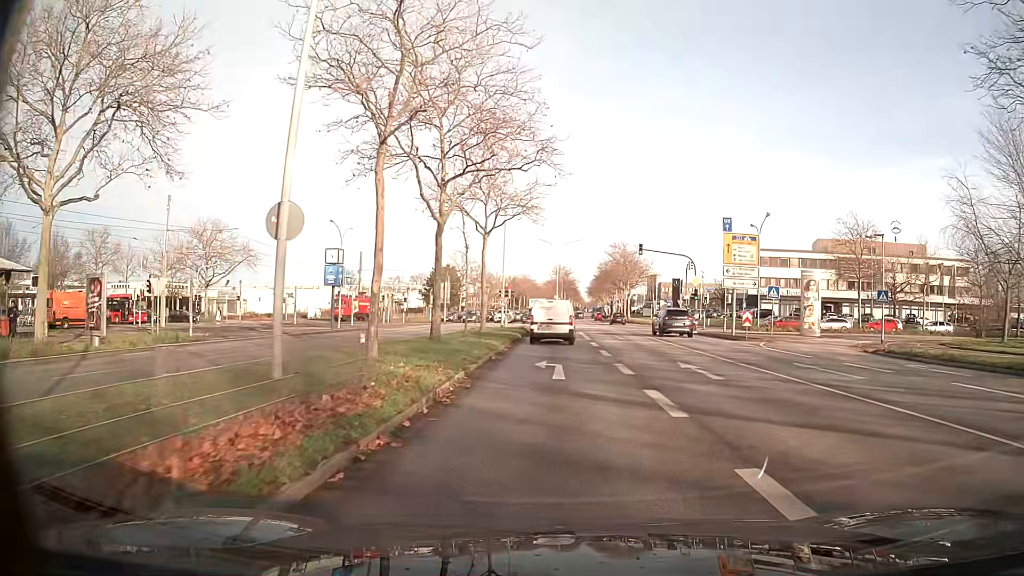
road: primary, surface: asphalt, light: Day
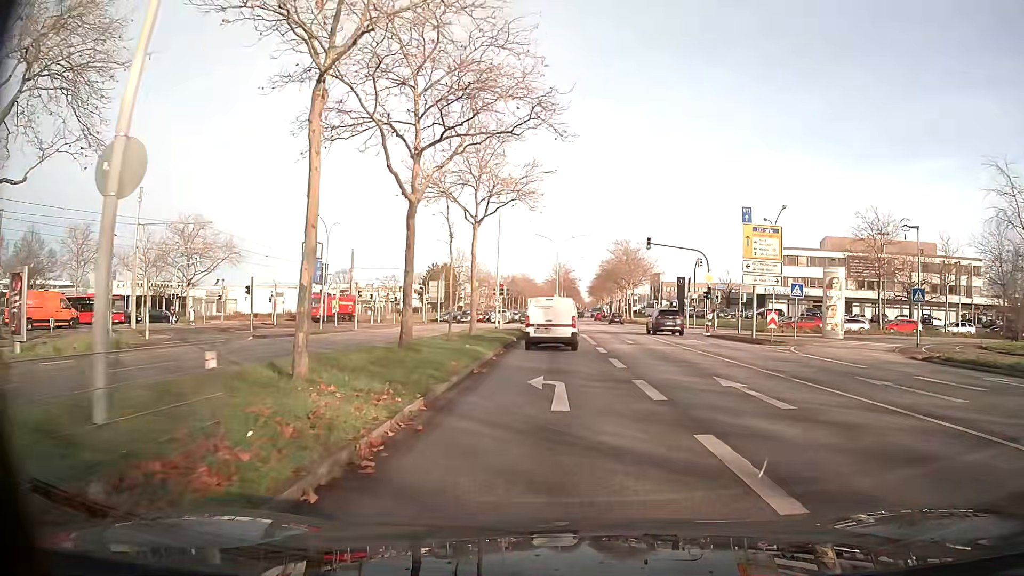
(0.0, +4.1) m; 0°
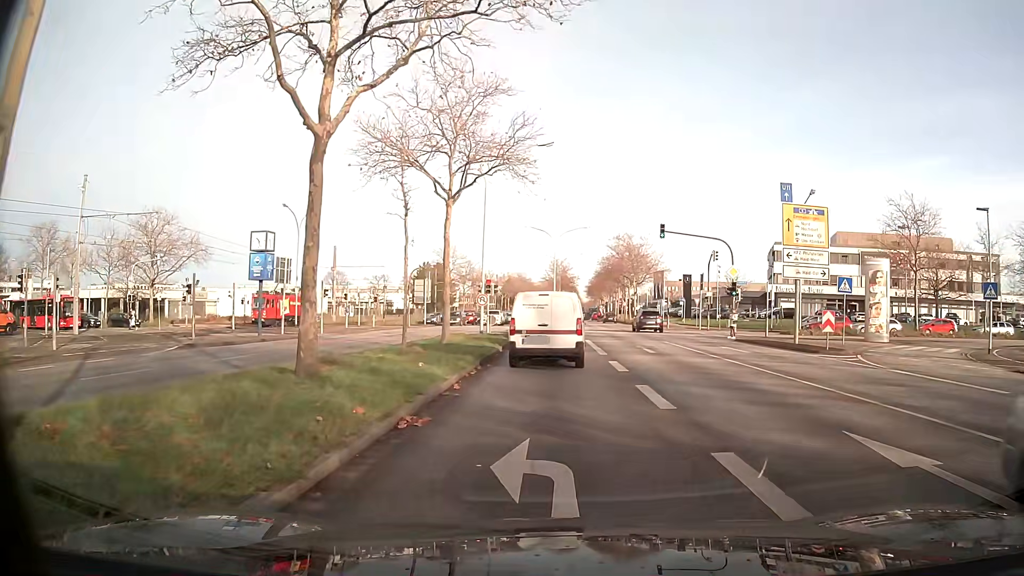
(0.0, +6.7) m; 0°
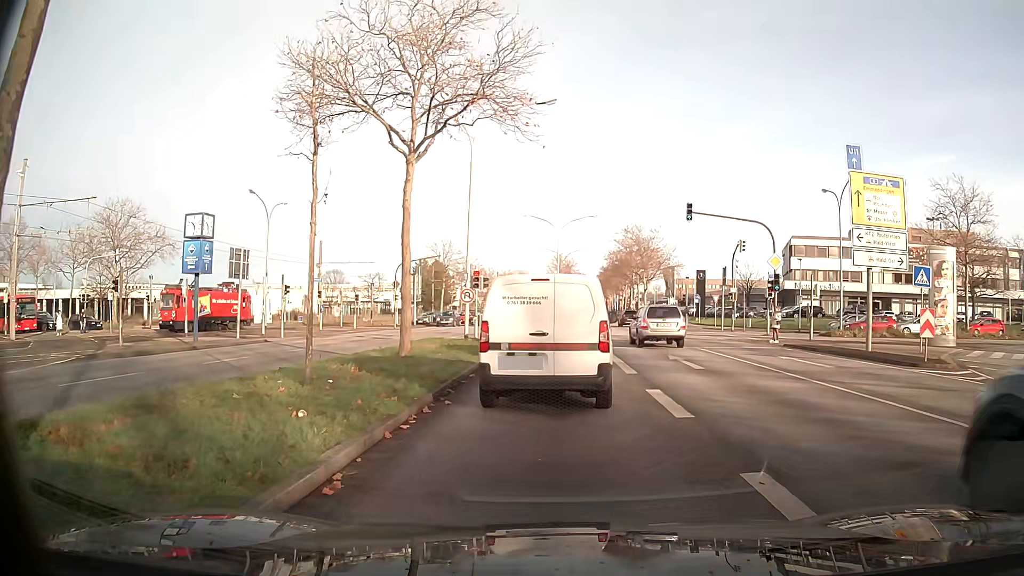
(0.0, +6.7) m; +1°
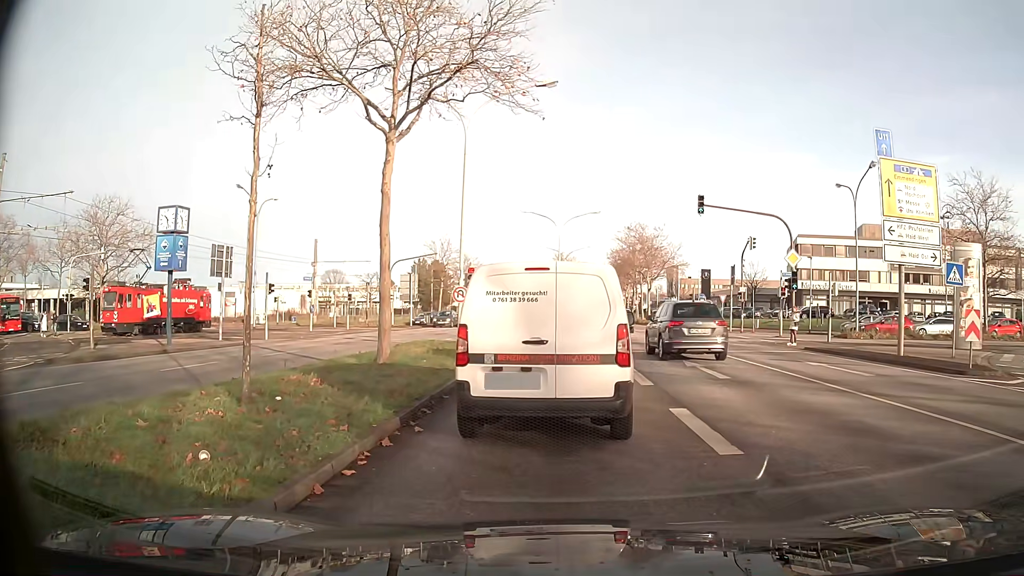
(0.0, +2.1) m; 0°
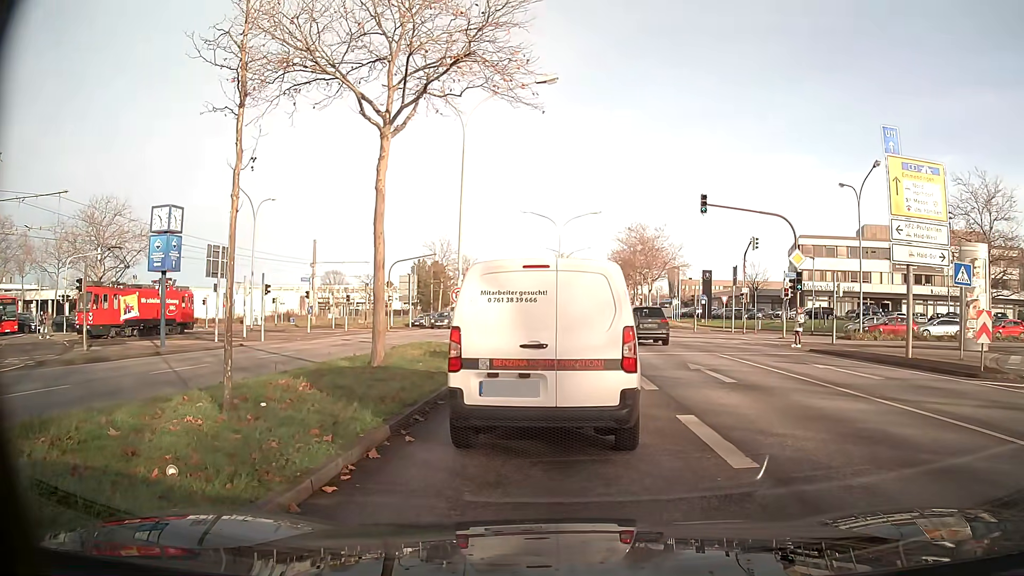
(0.0, +0.5) m; 0°
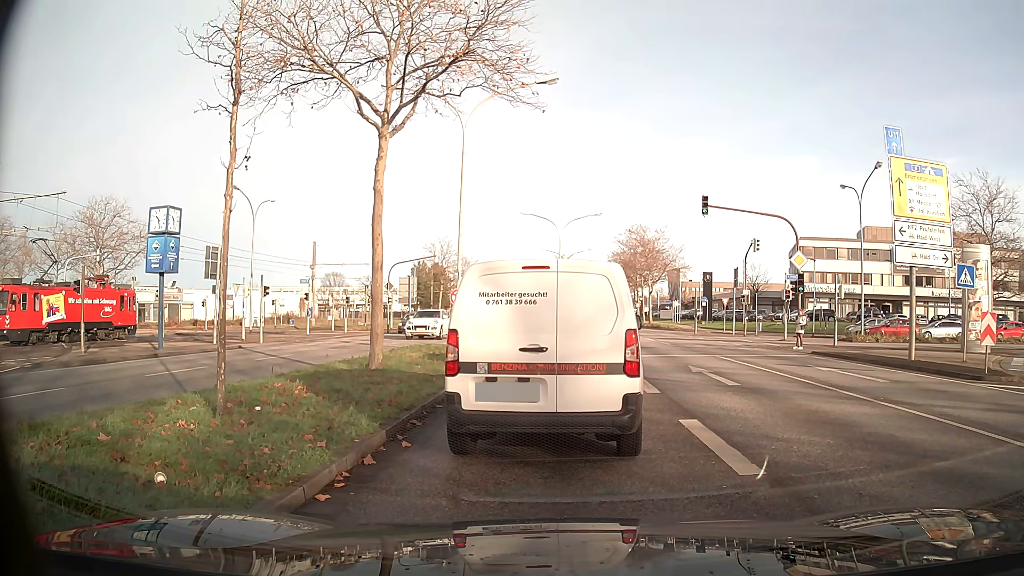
(0.0, +0.3) m; 0°
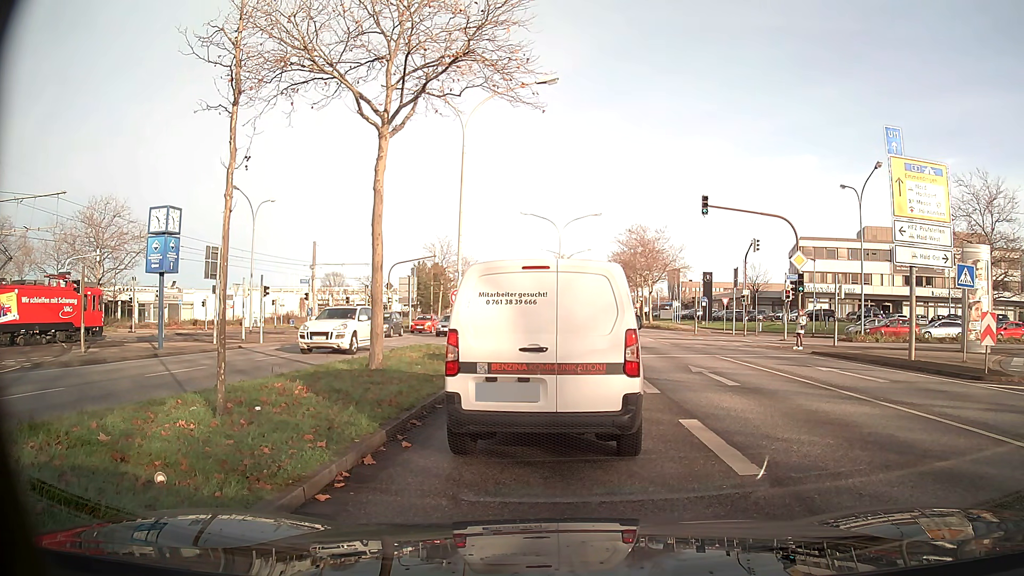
(0.0, 0.0) m; 0°
(0, +10) (0, +20) (-1, +30) (-6, +38) (-15, +44) (-24, +47) (-34, +49) (-44, +50) (-54, +52) (-64, +52) m
